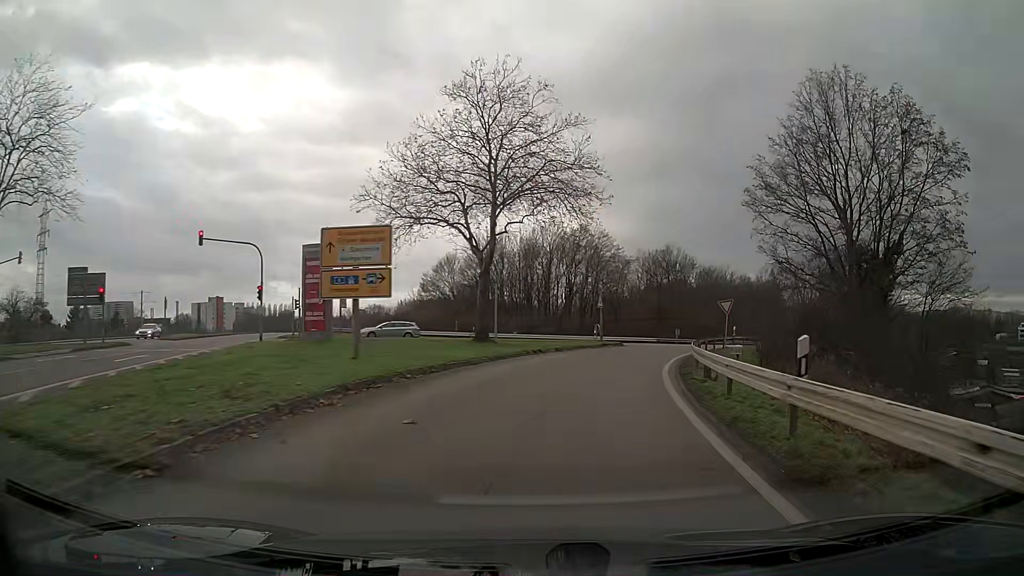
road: trunk_link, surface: asphalt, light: Day
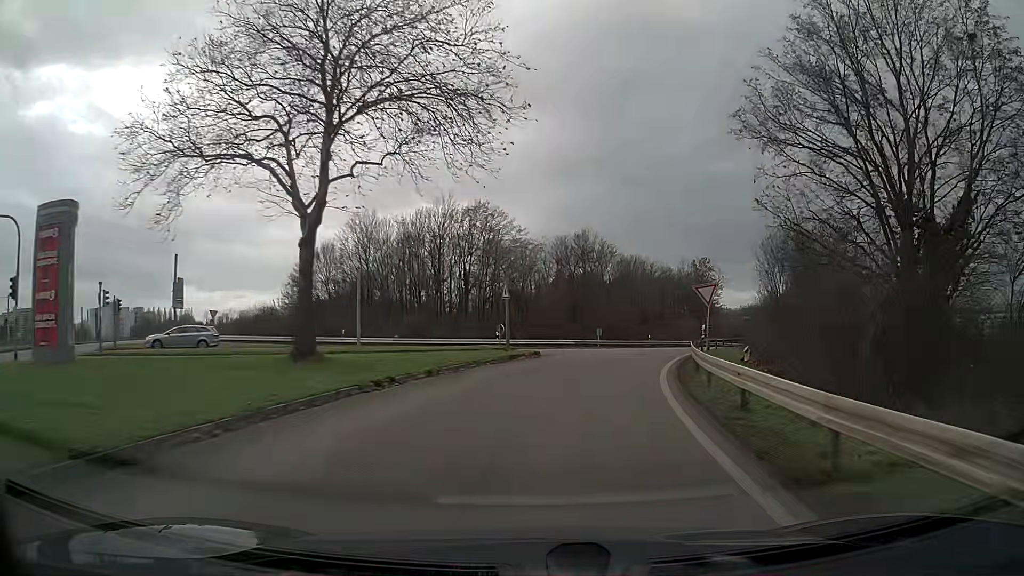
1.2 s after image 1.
(+1.0, +14.0) m; +8°
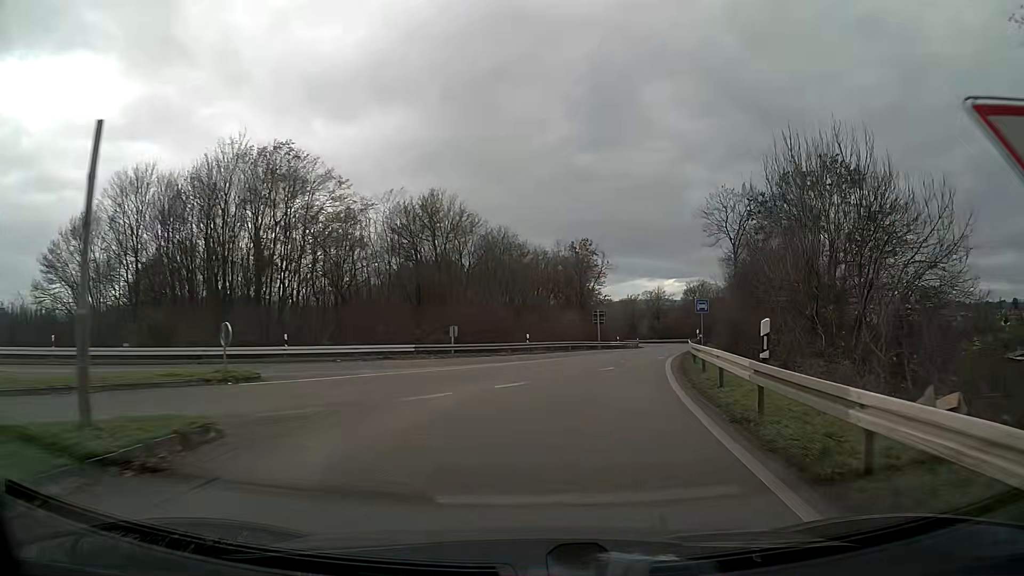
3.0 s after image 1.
(+2.1, +20.9) m; +12°
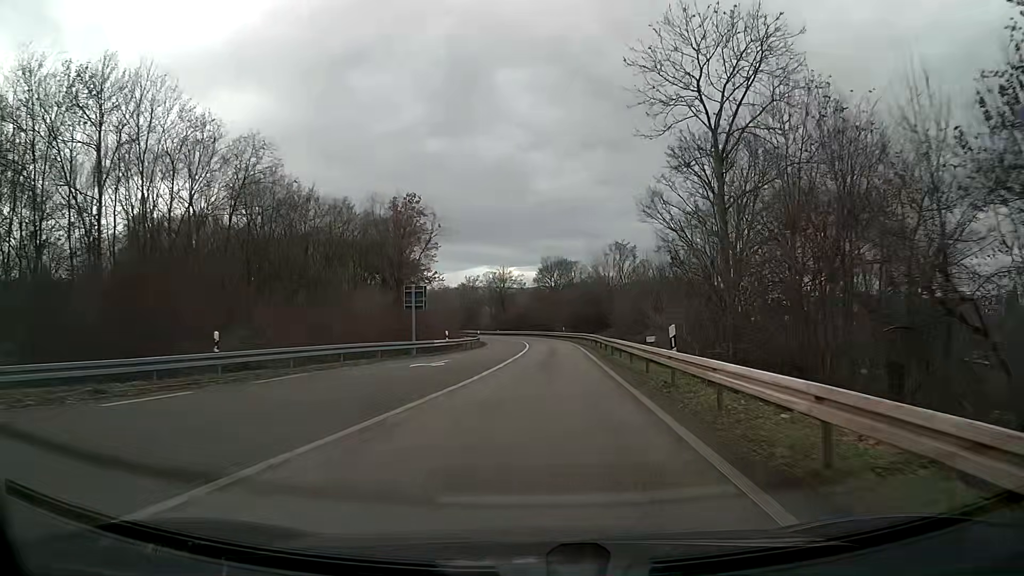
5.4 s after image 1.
(+3.4, +28.0) m; +12°
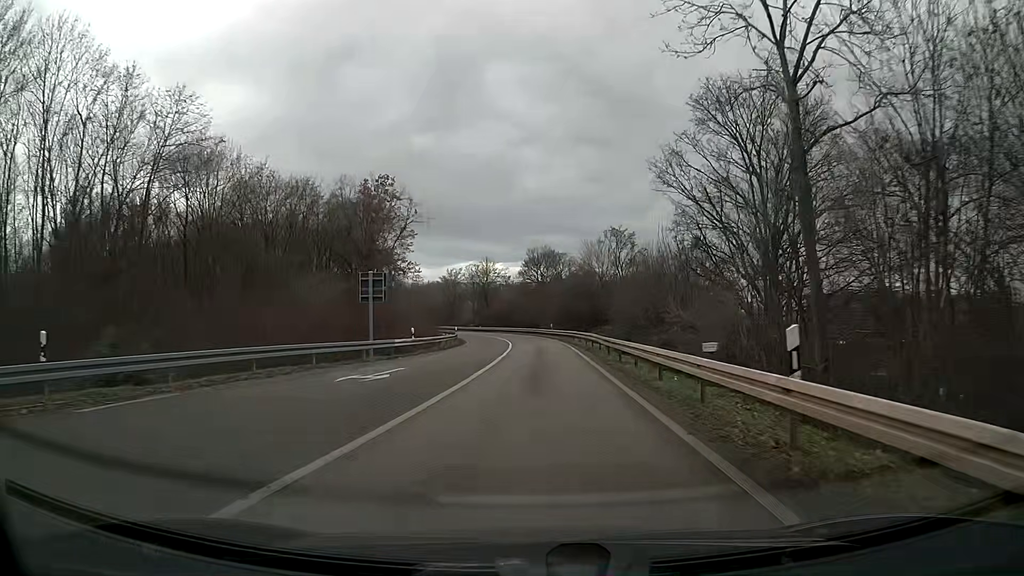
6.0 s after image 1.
(+0.1, +7.3) m; +1°
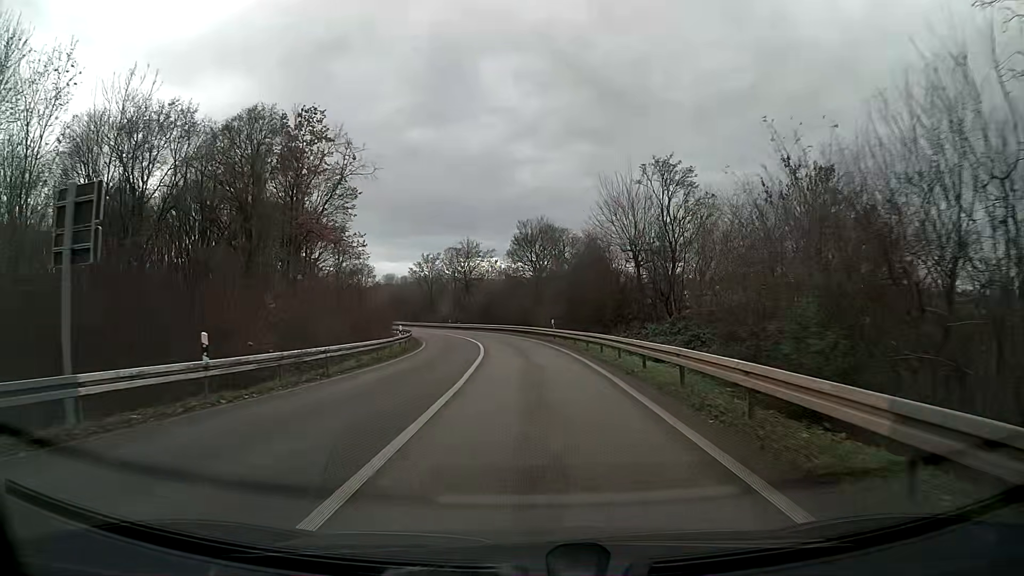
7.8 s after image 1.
(+0.1, +22.3) m; 0°
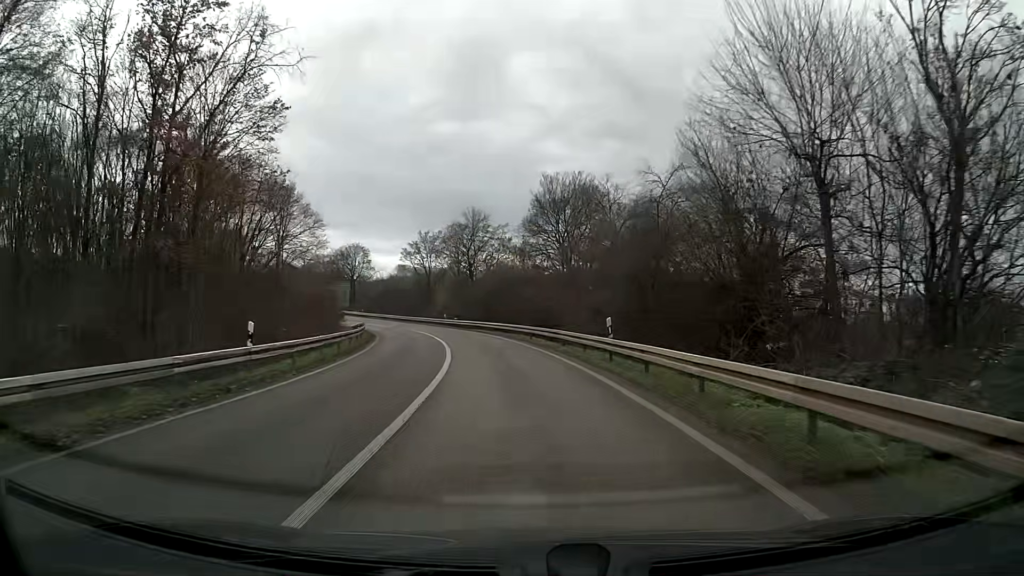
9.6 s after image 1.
(-0.3, +21.9) m; -2°
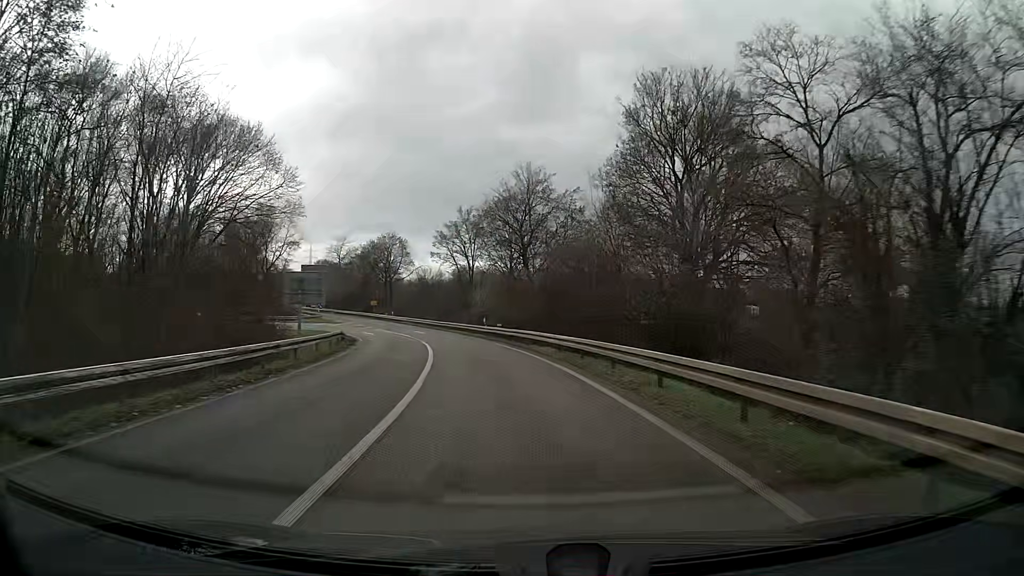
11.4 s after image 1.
(-1.0, +22.1) m; -6°
